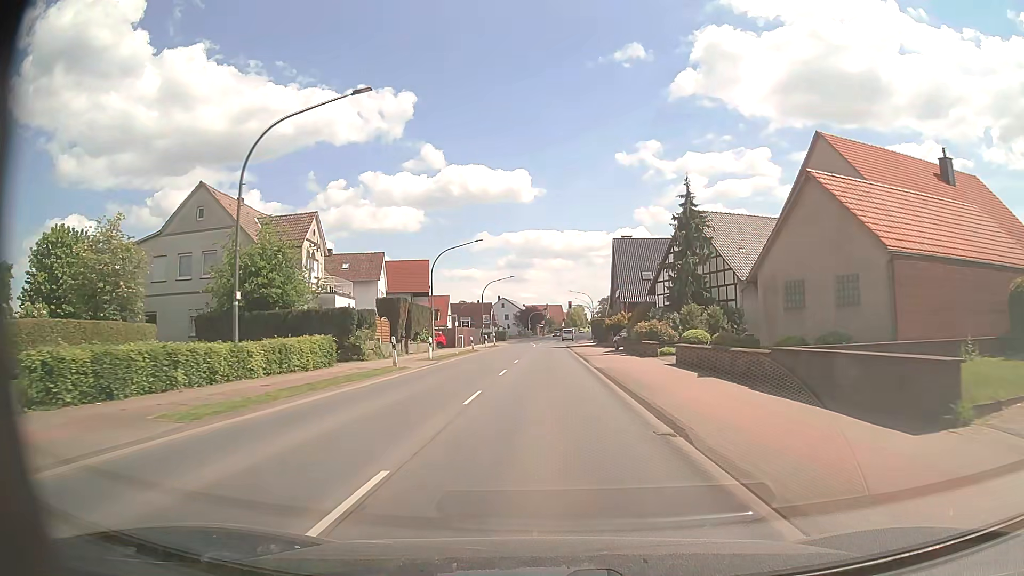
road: primary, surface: asphalt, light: Day
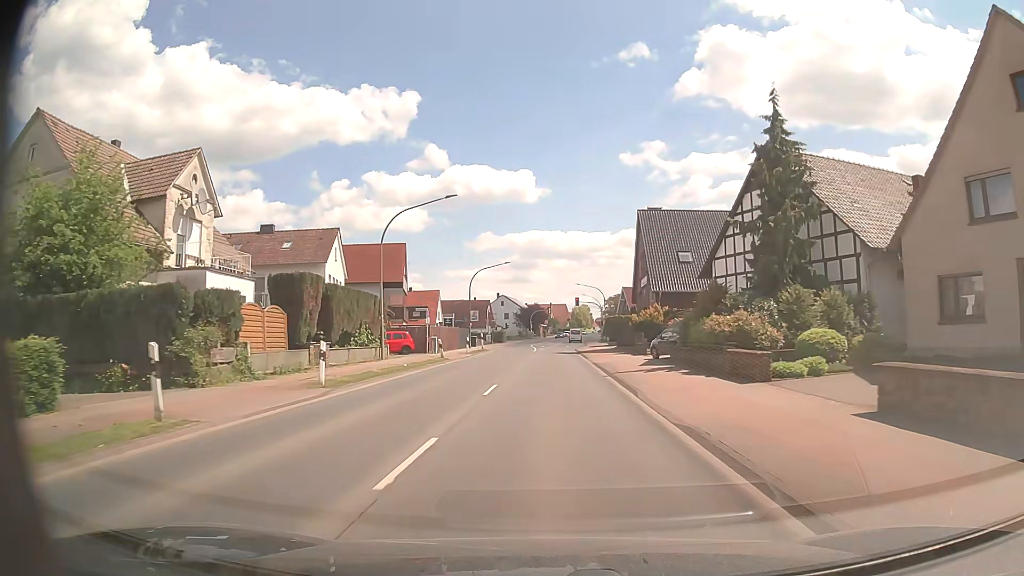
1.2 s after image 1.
(-0.1, +15.9) m; 0°
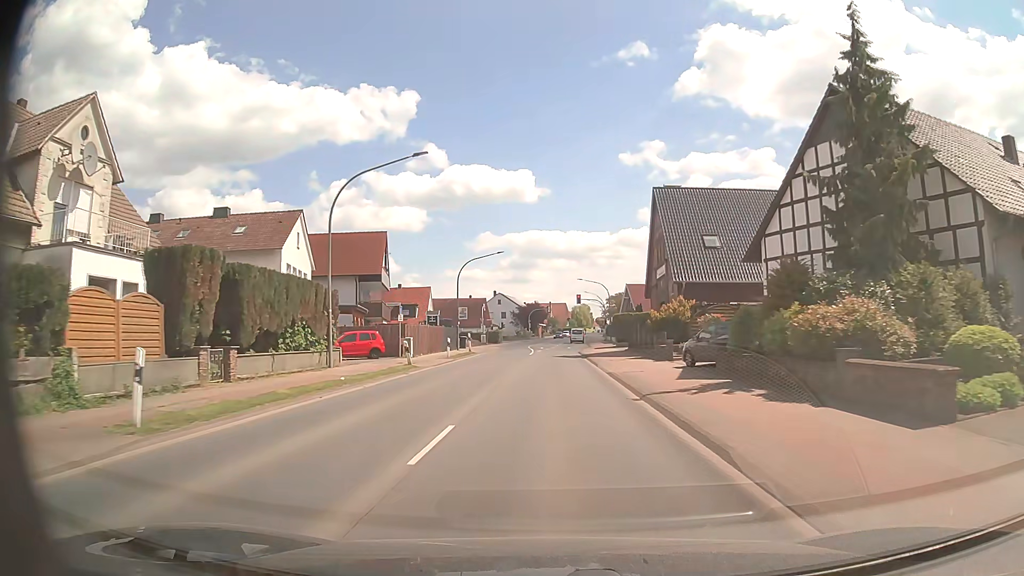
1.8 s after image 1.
(0.0, +7.9) m; 0°
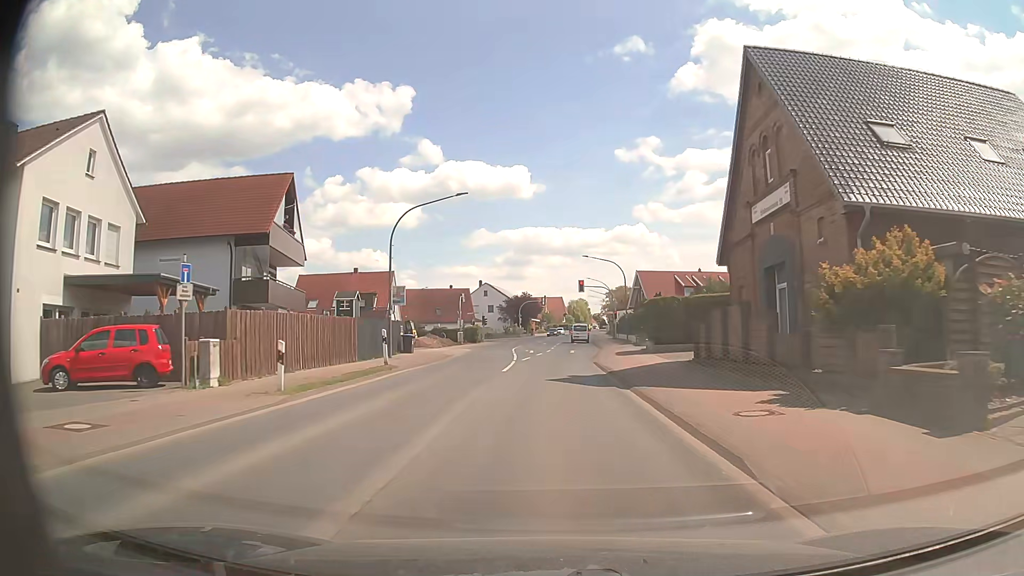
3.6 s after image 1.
(+0.1, +21.6) m; +1°
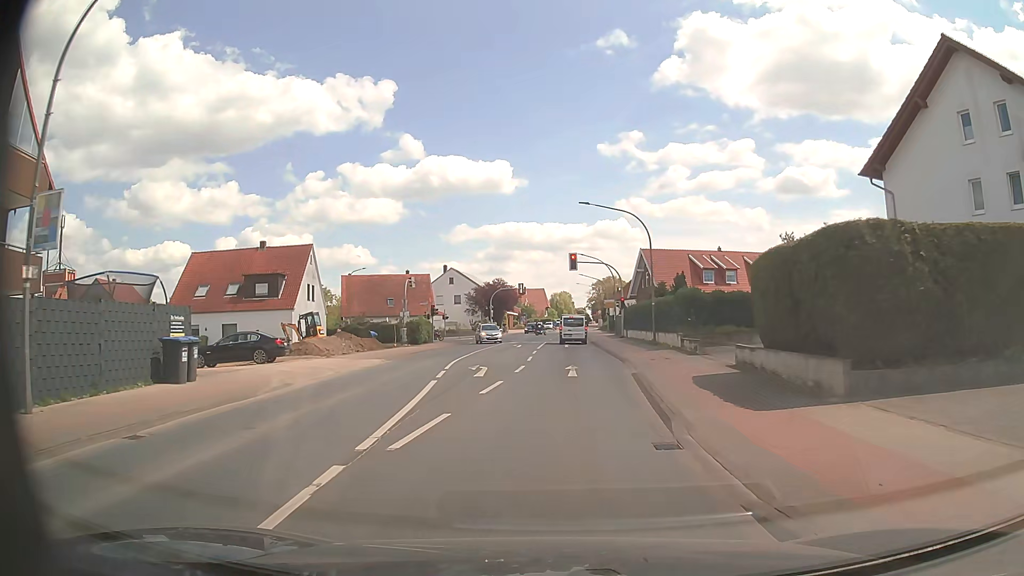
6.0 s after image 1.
(+0.2, +23.5) m; +1°
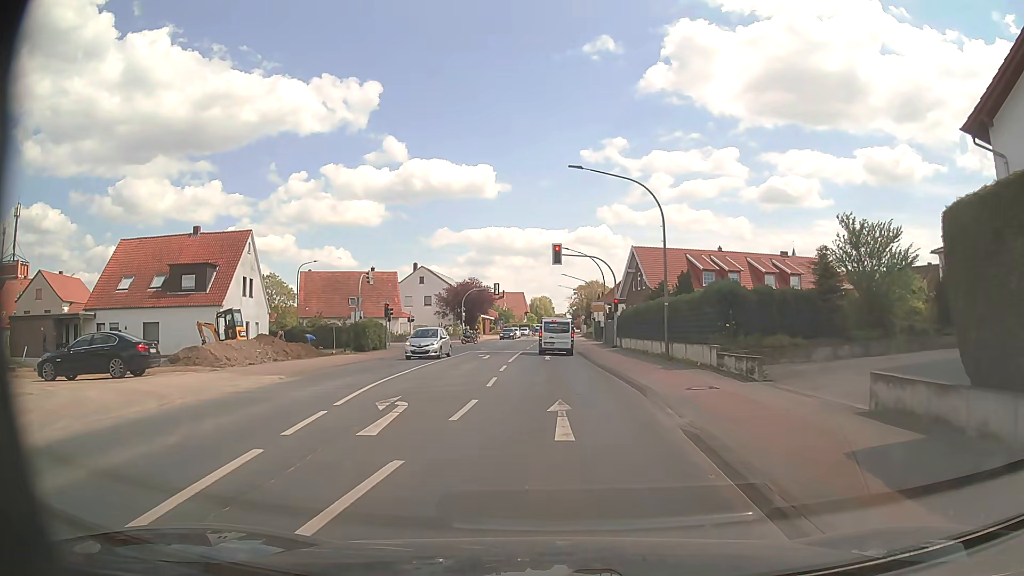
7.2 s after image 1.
(+0.1, +9.4) m; +2°
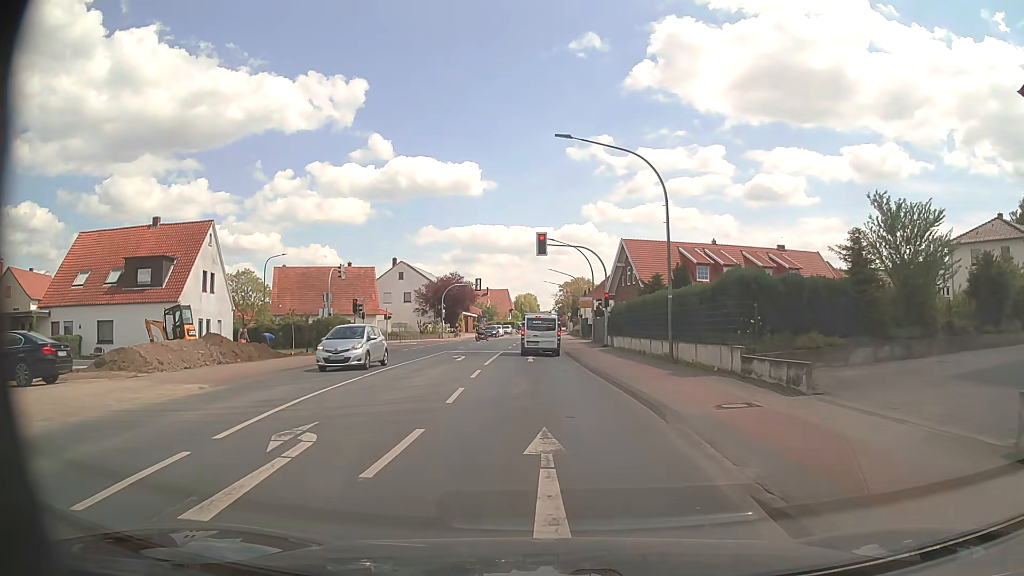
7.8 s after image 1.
(+0.1, +4.0) m; +1°
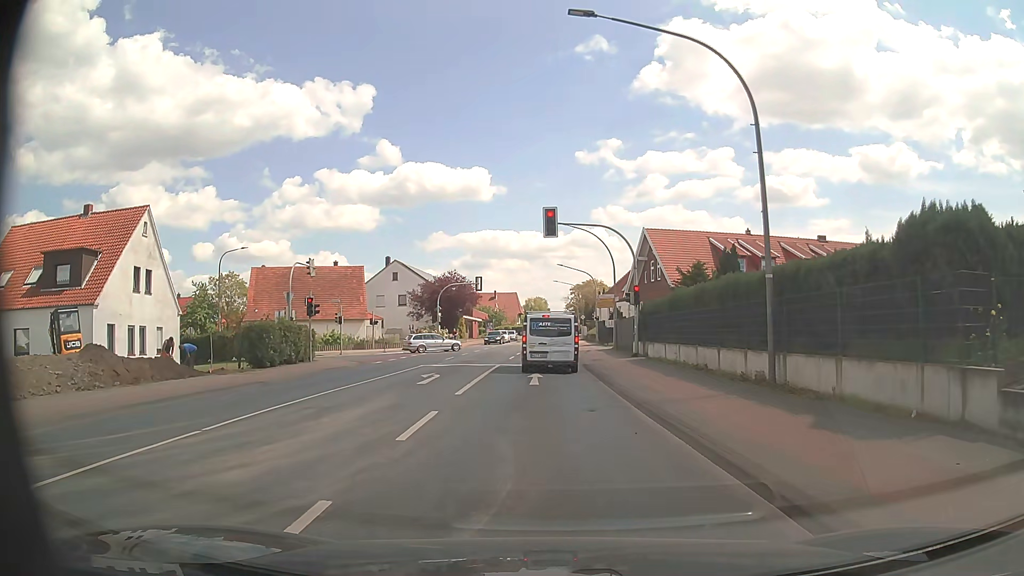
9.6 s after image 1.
(0.0, +9.5) m; -1°
(0, +10) (0, +20) (0, +30) (0, +40) (0, +50) (0, +60) (0, +70) (0, +80) (0, +90) (0, +100) m
